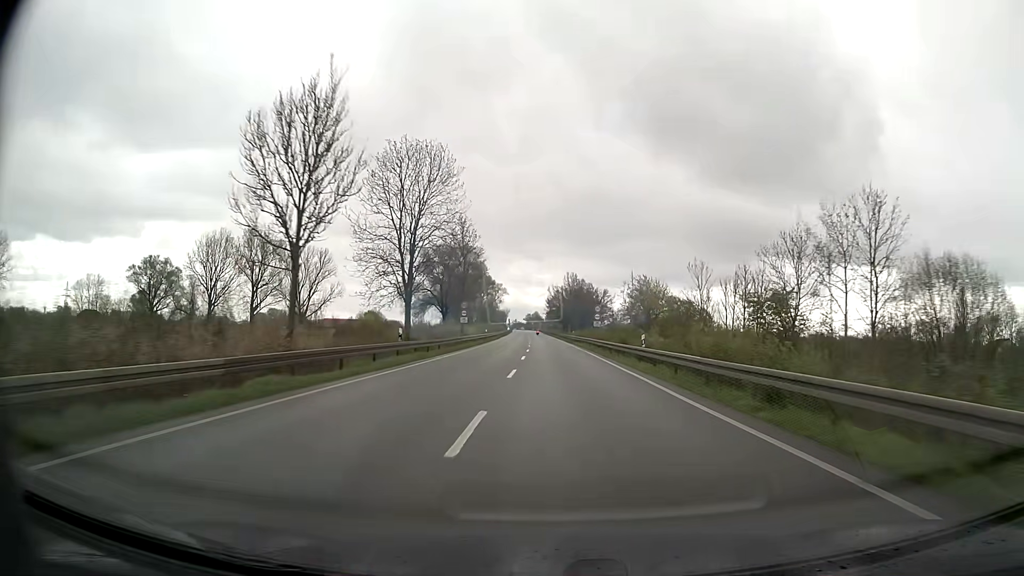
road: primary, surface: asphalt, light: Day
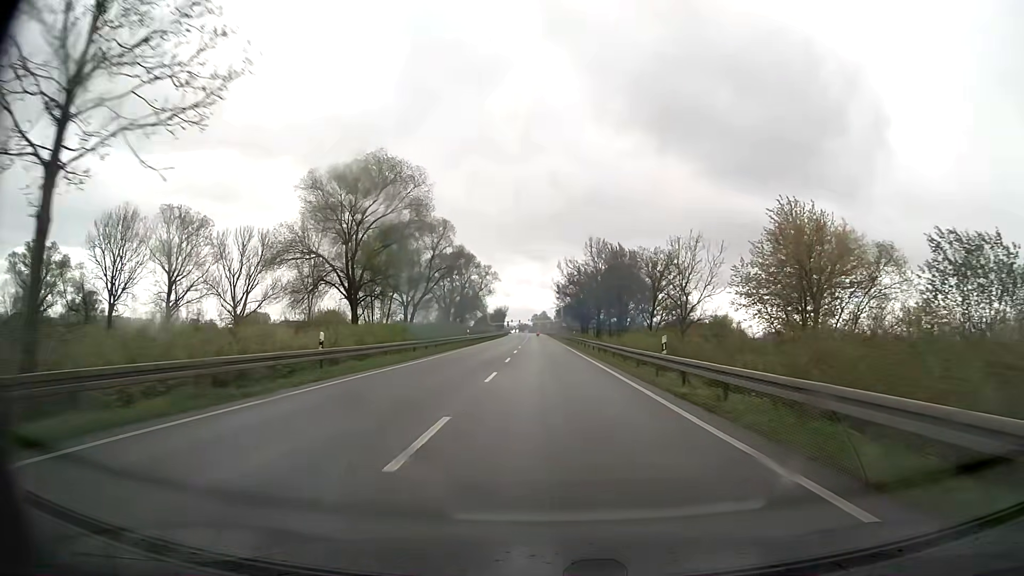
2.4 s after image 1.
(0.0, +60.3) m; -1°
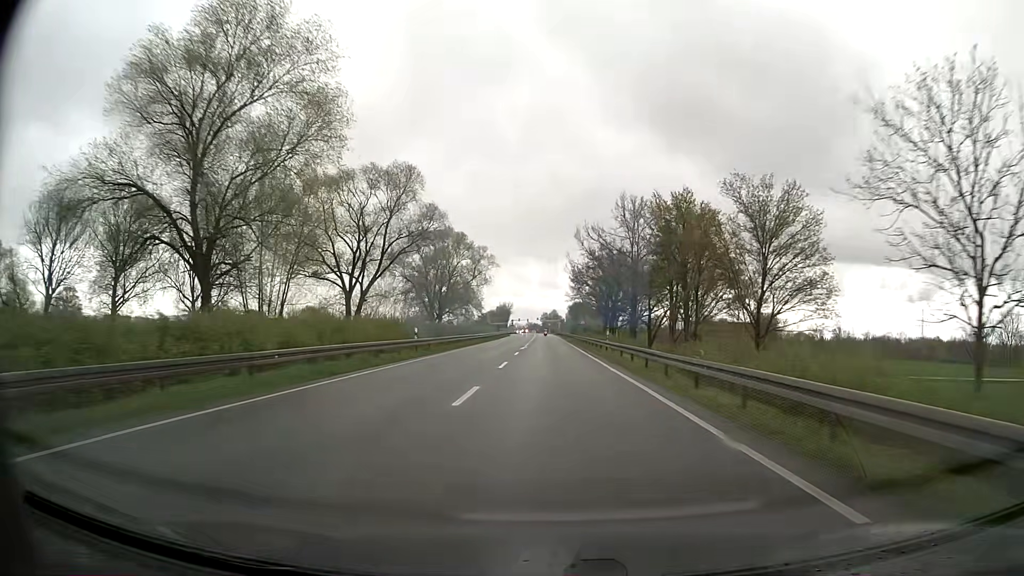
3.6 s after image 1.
(-0.3, +29.5) m; -1°
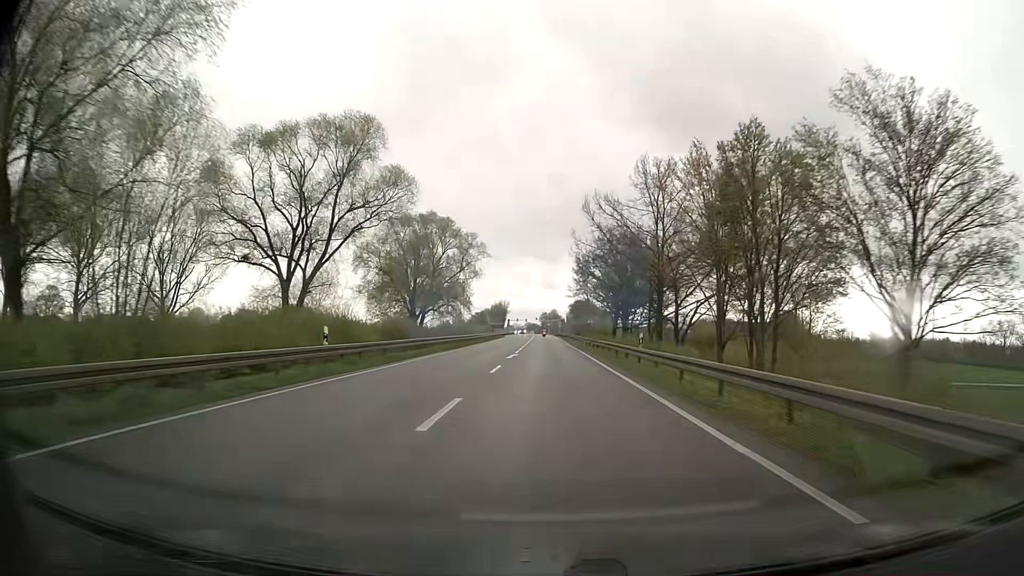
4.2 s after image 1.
(0.0, +14.5) m; 0°
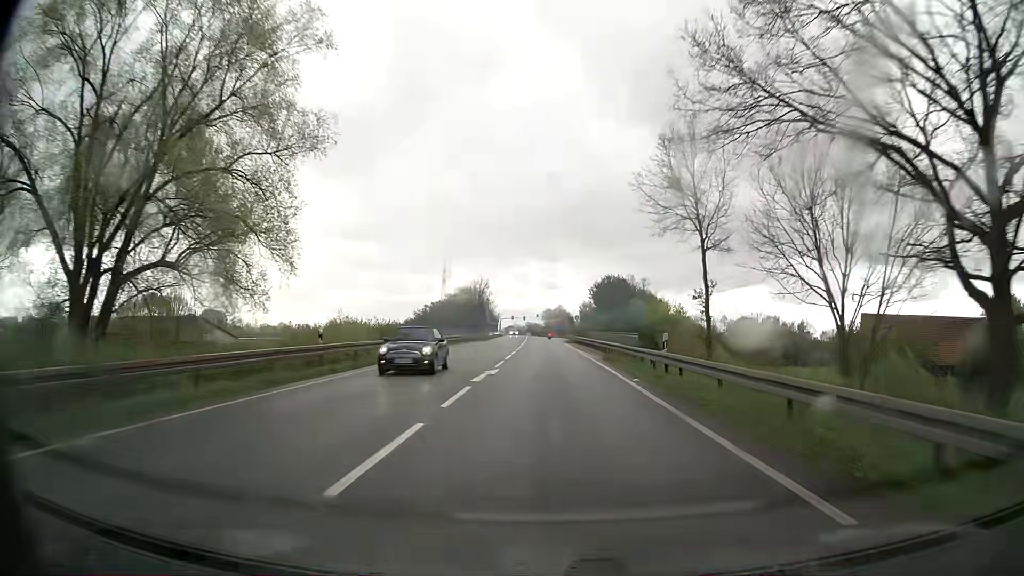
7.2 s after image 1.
(-0.1, +68.1) m; 0°
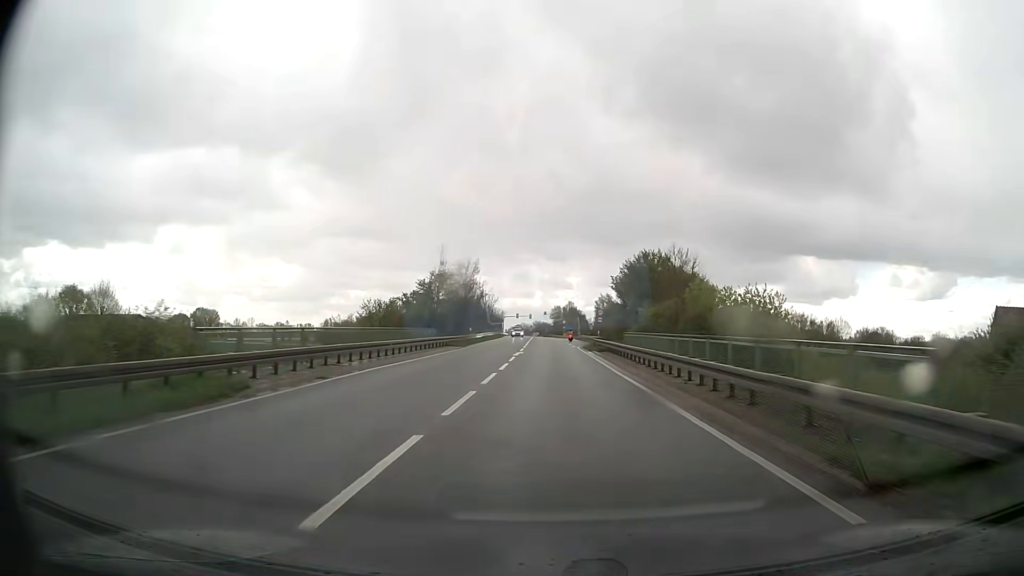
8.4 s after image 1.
(-0.1, +24.9) m; 0°
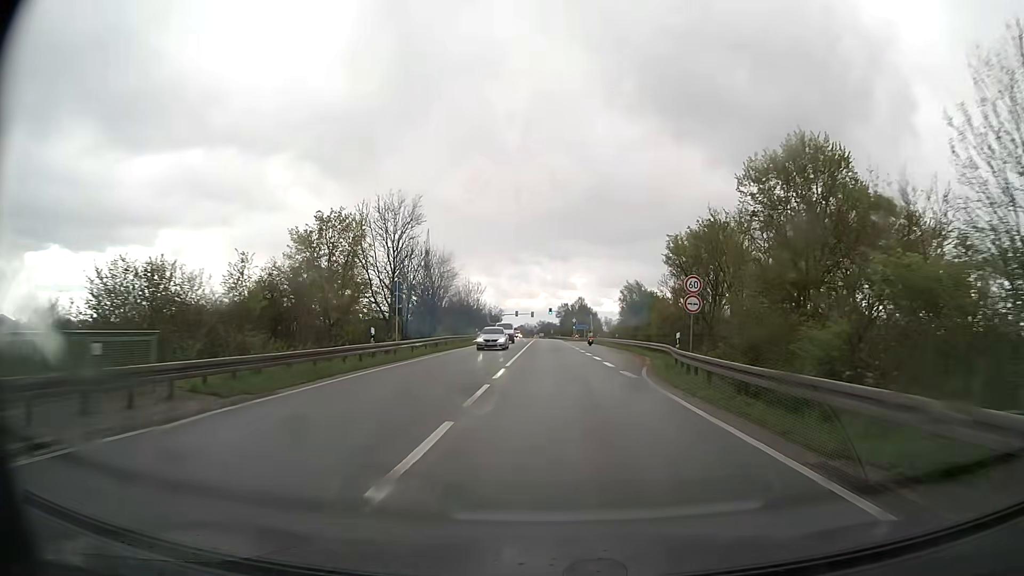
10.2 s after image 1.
(-0.3, +34.9) m; -1°
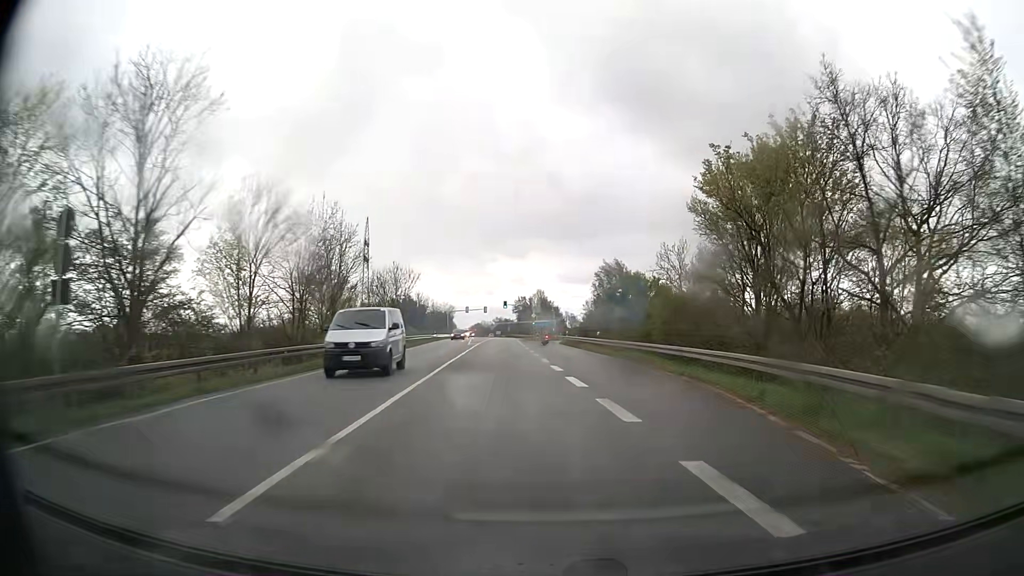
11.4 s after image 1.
(+0.5, +21.7) m; +3°
(0, +10) (0, +20) (0, +30) (0, +40) (0, +50) (0, +60) (0, +70) (0, +80) (+2, +90) (+5, +99) m
